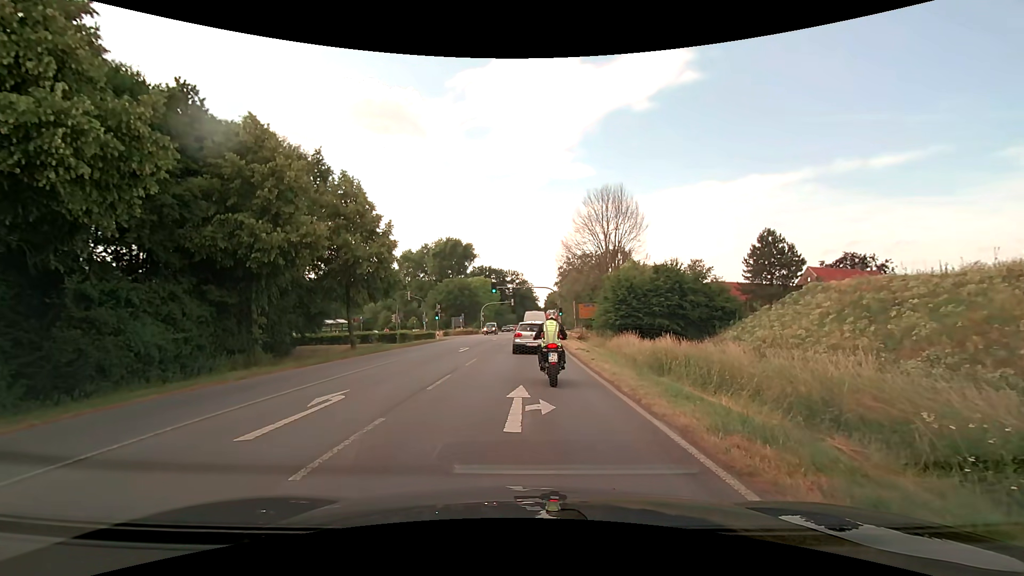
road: primary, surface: asphalt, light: Day
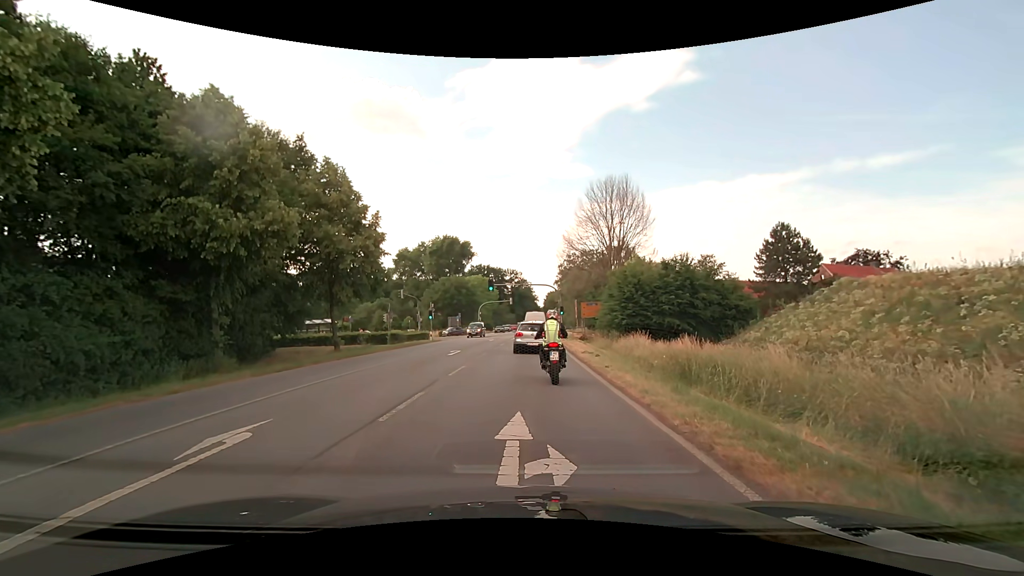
(0.0, +3.4) m; 0°
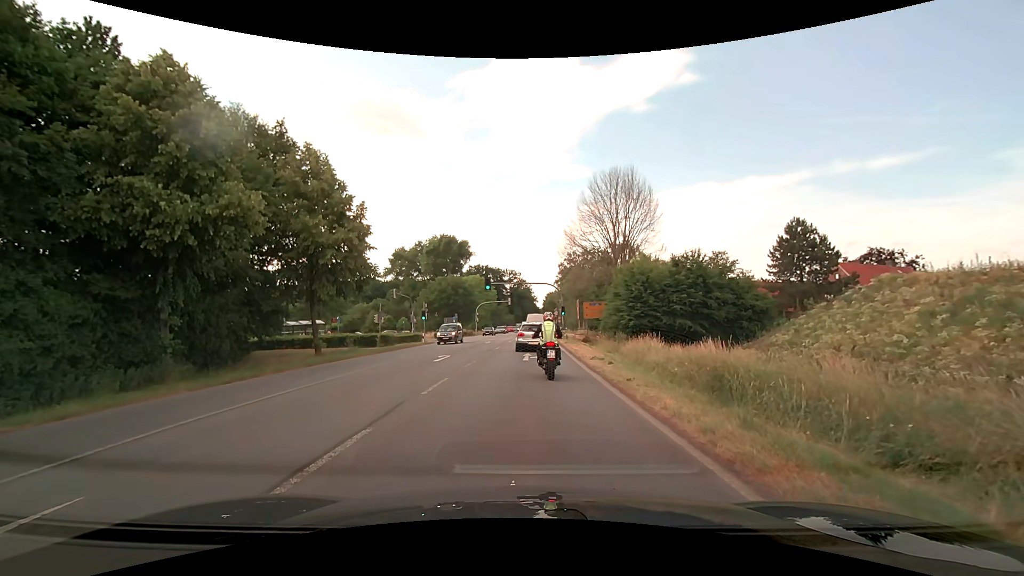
(0.0, +3.4) m; 0°
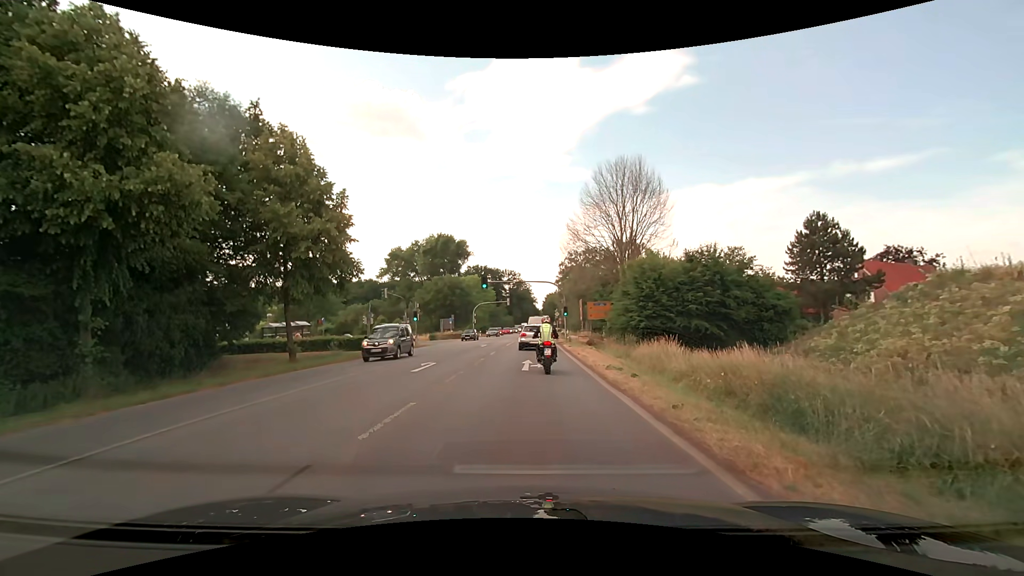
(0.0, +3.8) m; 0°
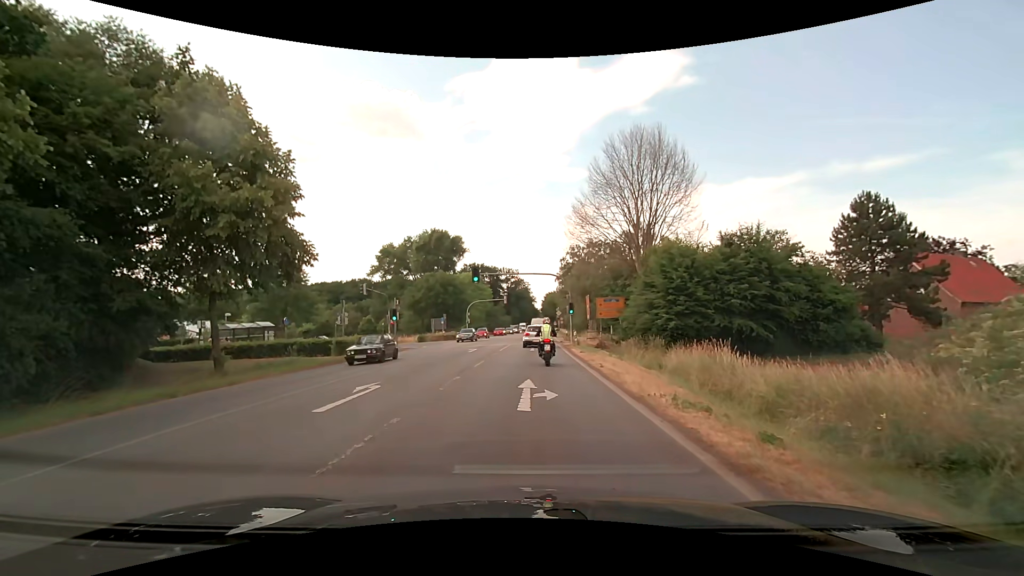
(0.0, +7.5) m; 0°
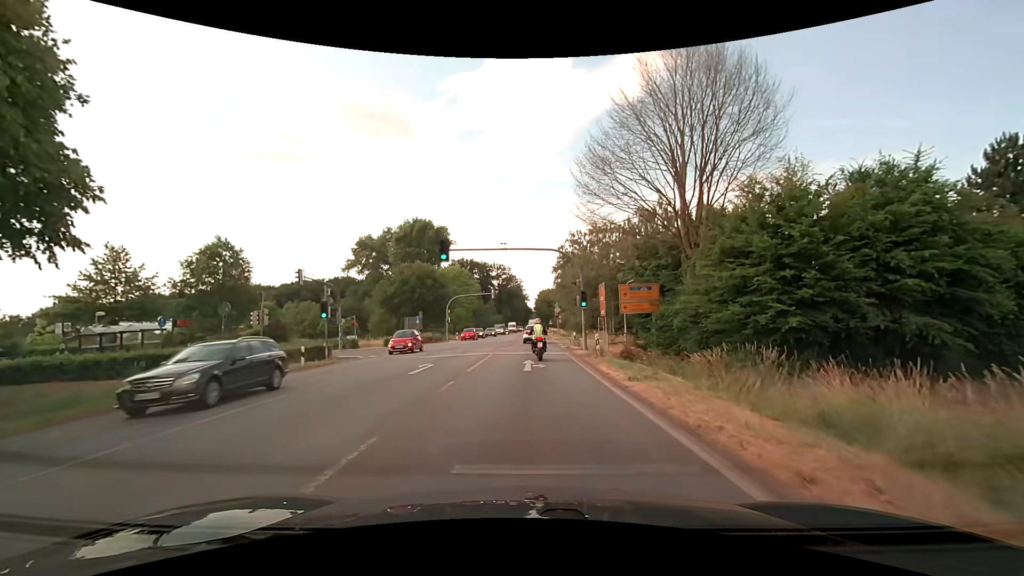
(+0.2, +13.4) m; +1°
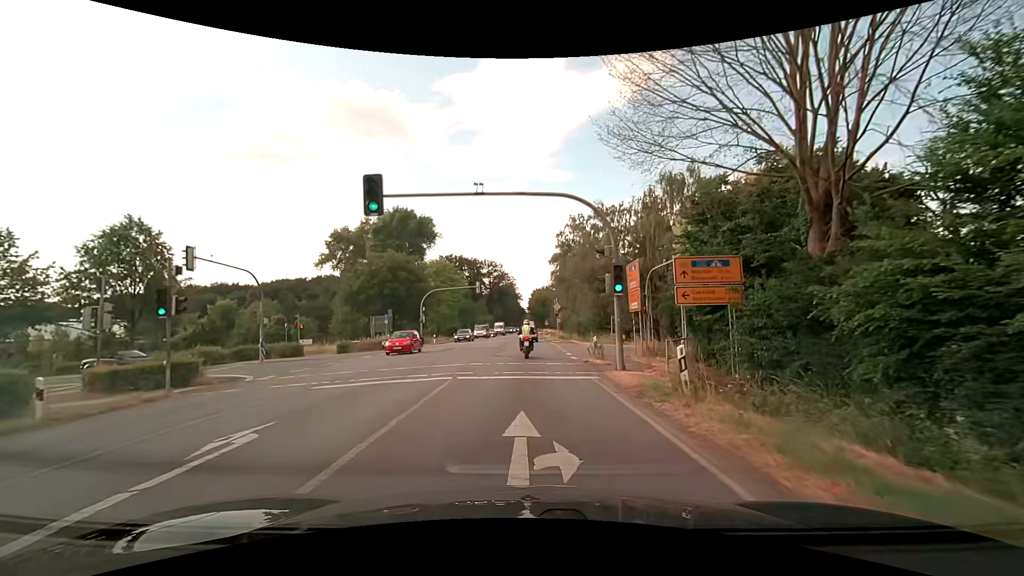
(+0.1, +12.3) m; 0°
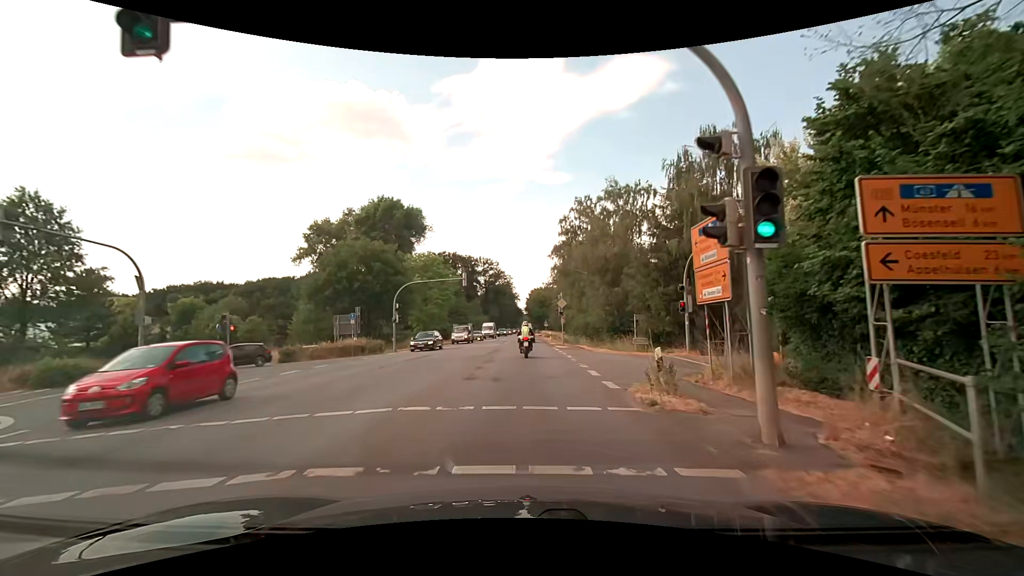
(0.0, +10.1) m; 0°
(0, +10) (0, +20) (0, +30) (0, +40) (+1, +50) (+1, +60) (+1, +70) (+1, +80) (+1, +90) (+1, +100) m
